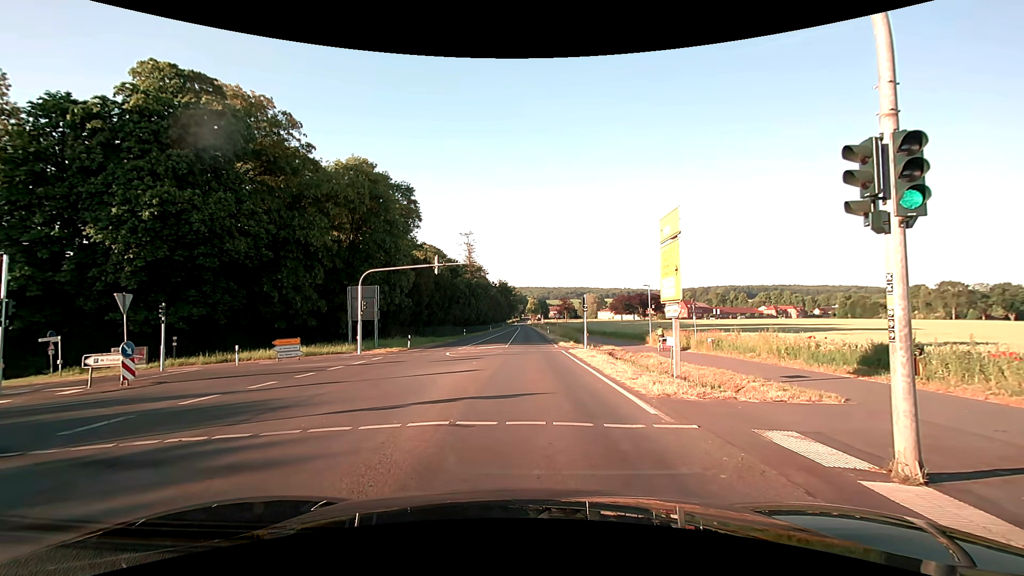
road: secondary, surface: asphalt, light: Day
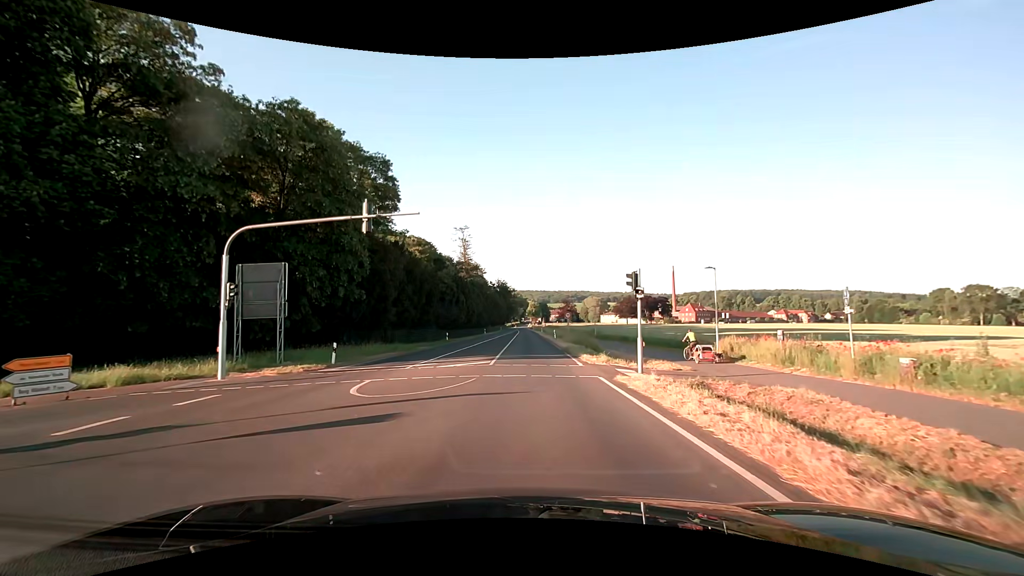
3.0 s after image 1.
(+0.1, +16.2) m; +1°
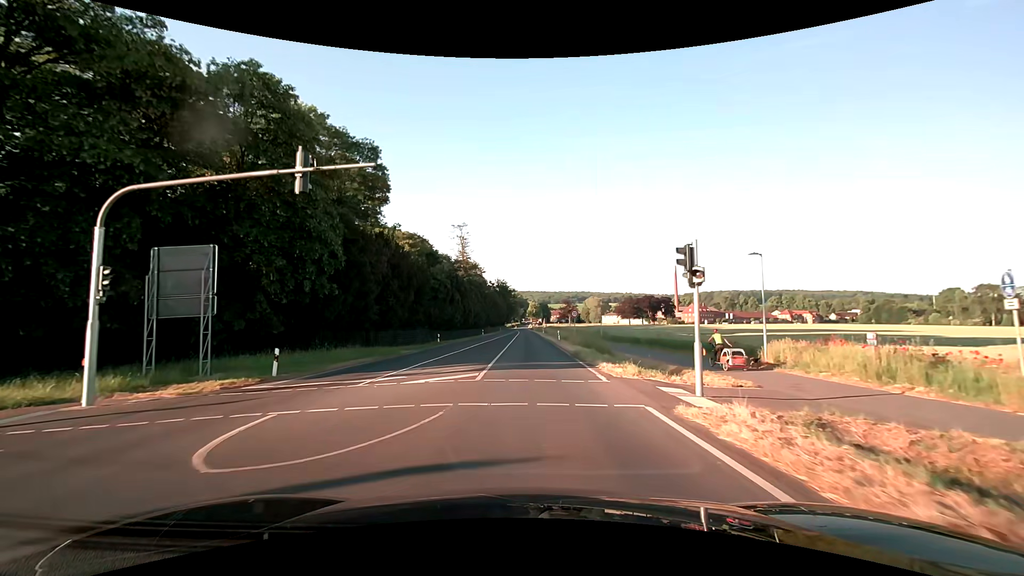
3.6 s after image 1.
(0.0, +5.8) m; 0°
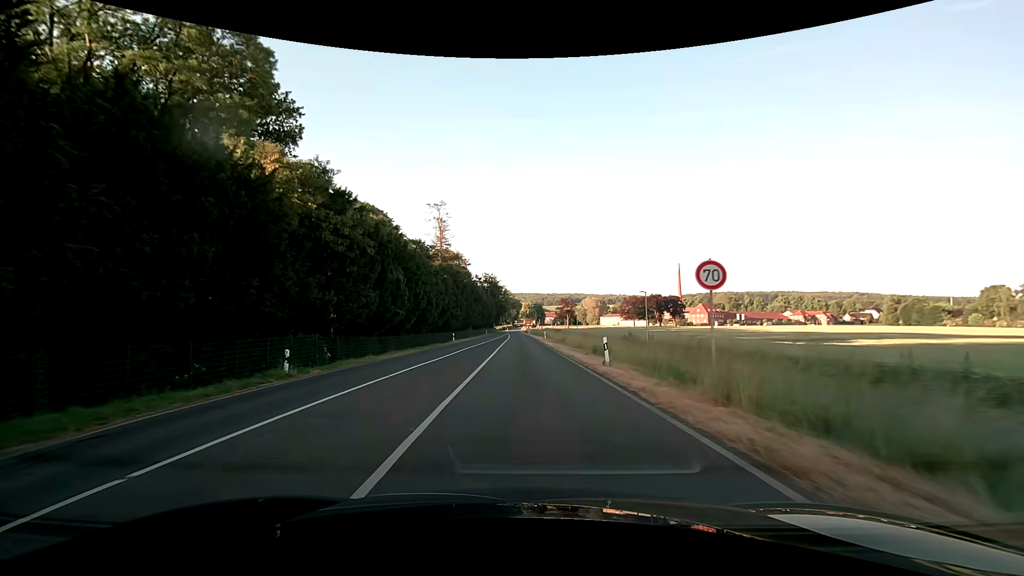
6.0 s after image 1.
(0.0, +30.3) m; +1°
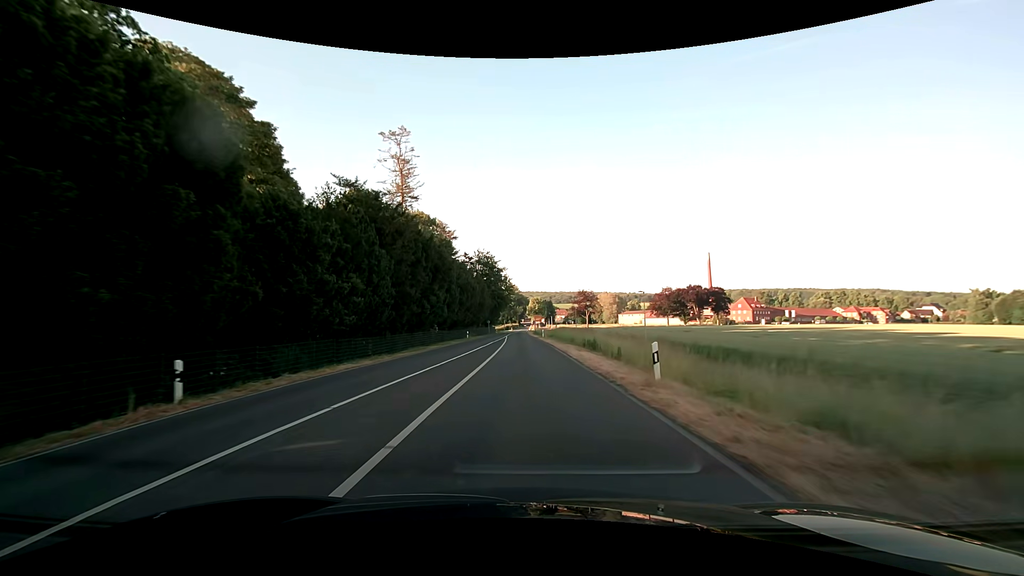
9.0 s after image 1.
(-0.2, +47.1) m; -1°
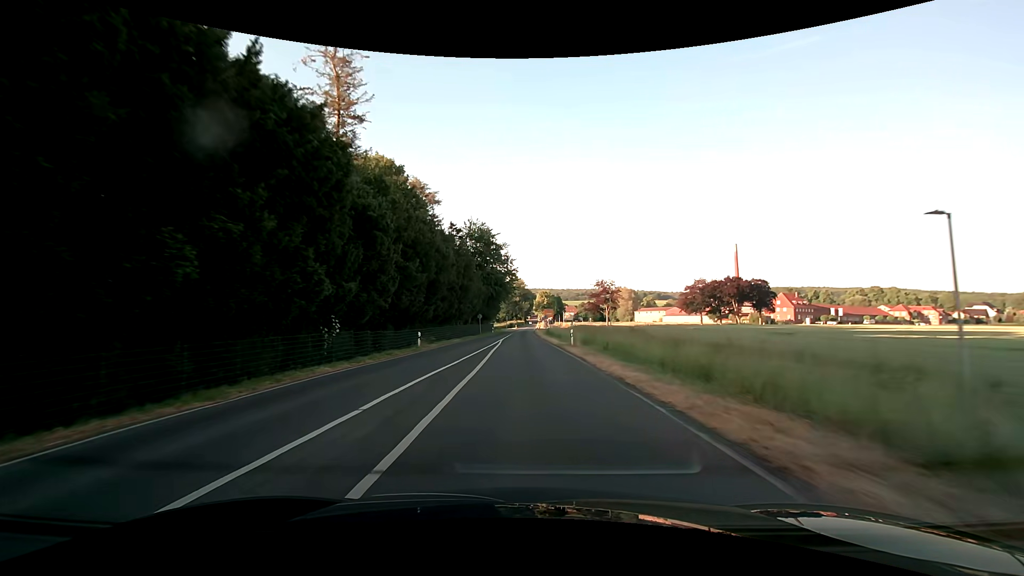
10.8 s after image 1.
(-0.3, +31.3) m; -1°
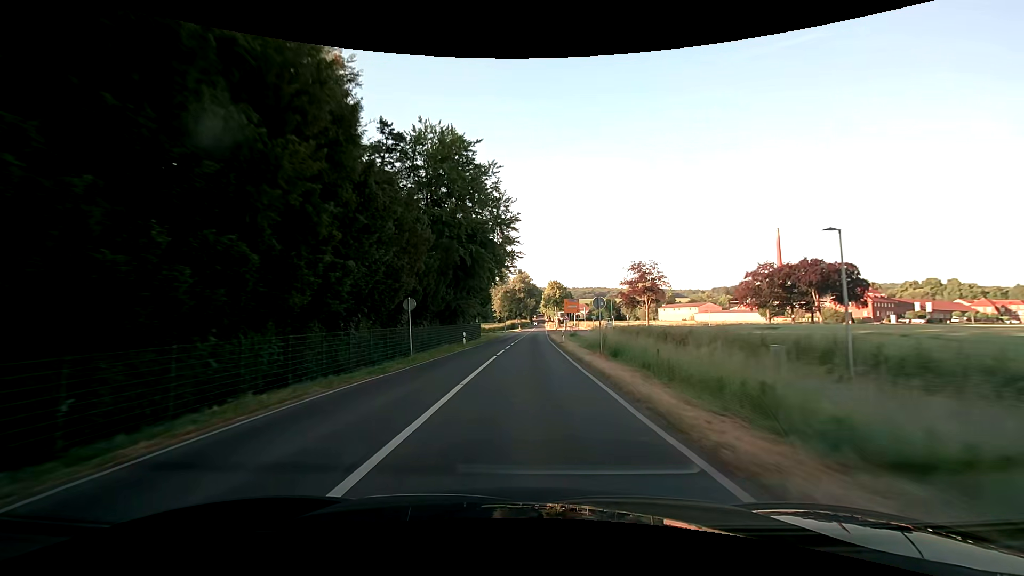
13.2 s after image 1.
(-0.4, +43.6) m; -1°
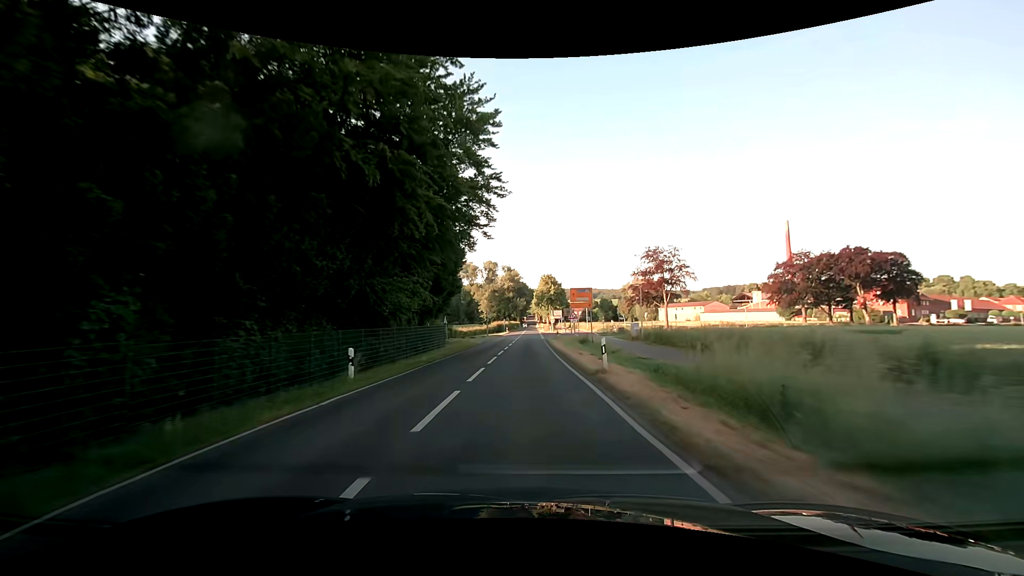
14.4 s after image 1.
(+0.2, +22.0) m; +1°
(0, +10) (0, +20) (0, +30) (0, +40) (0, +50) (+1, +60) (+1, +70) (+1, +80) (+1, +90) (+1, +100) m
